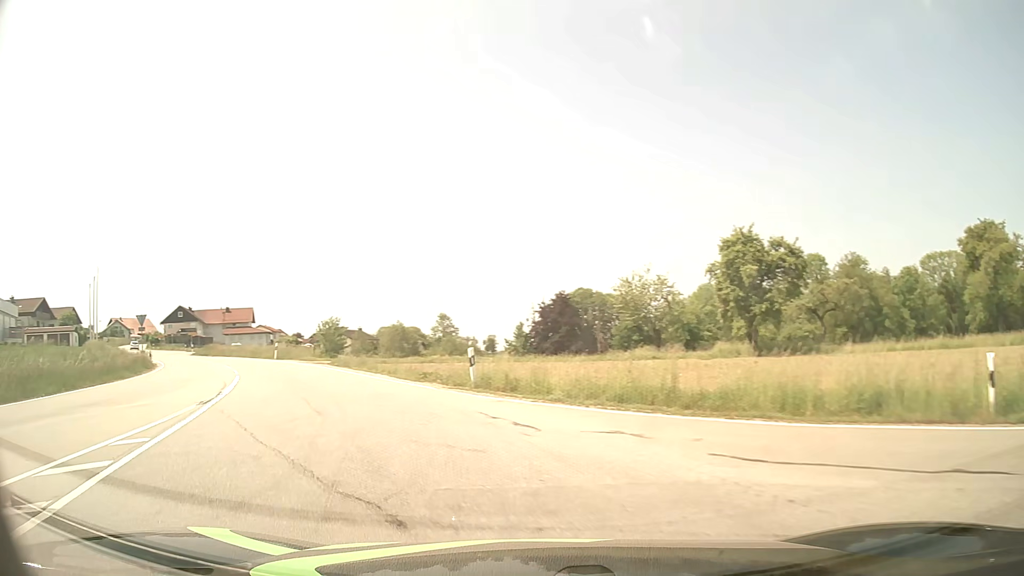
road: tertiary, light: Day
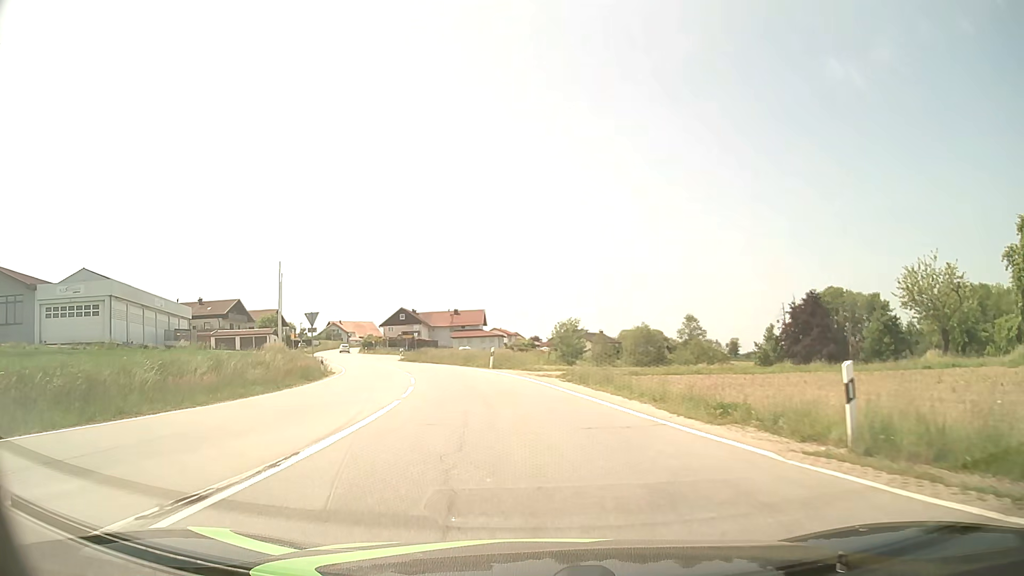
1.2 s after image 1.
(-2.1, +9.6) m; -21°
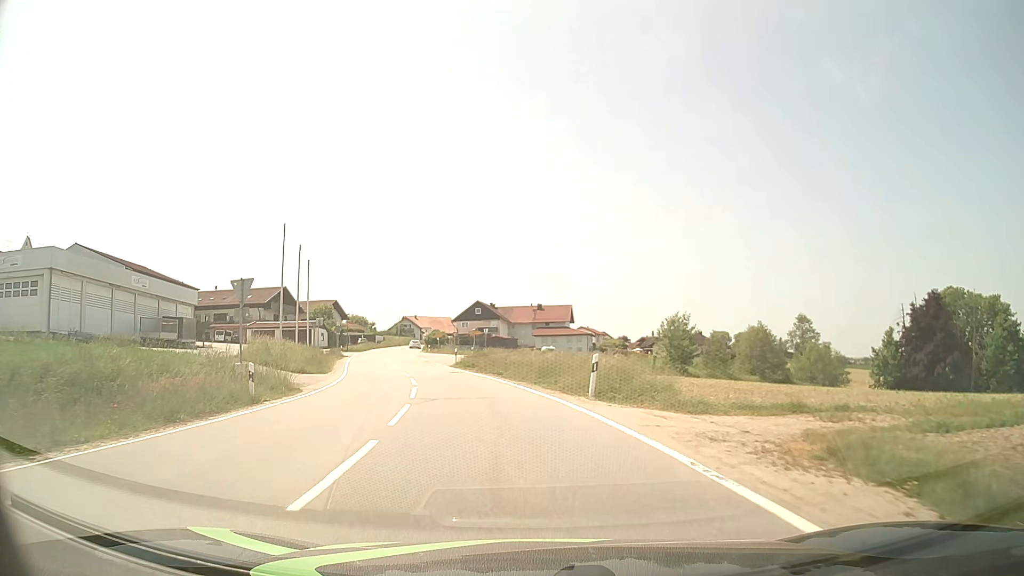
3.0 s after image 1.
(-1.5, +17.7) m; -8°
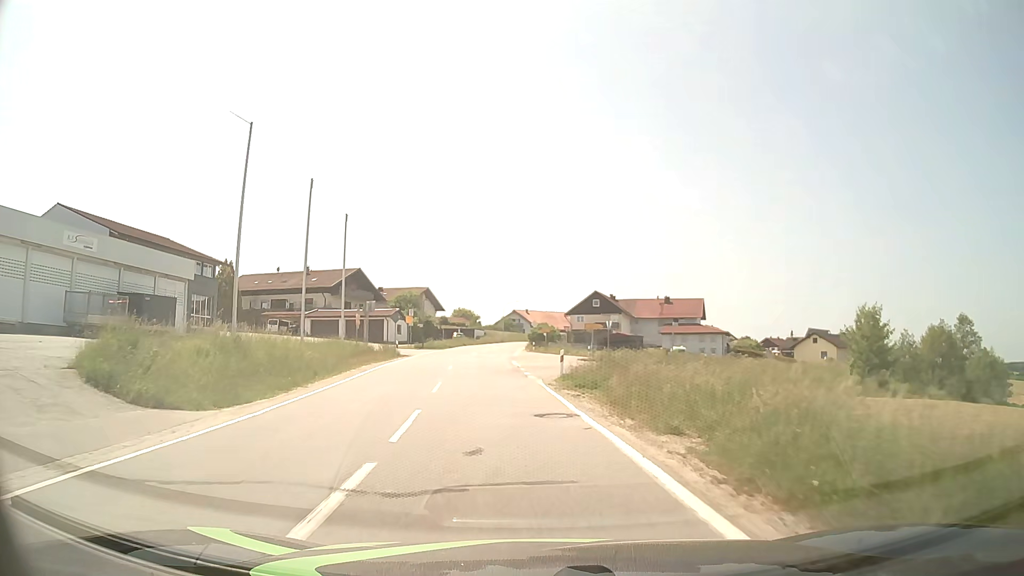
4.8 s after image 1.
(-1.7, +19.9) m; -9°
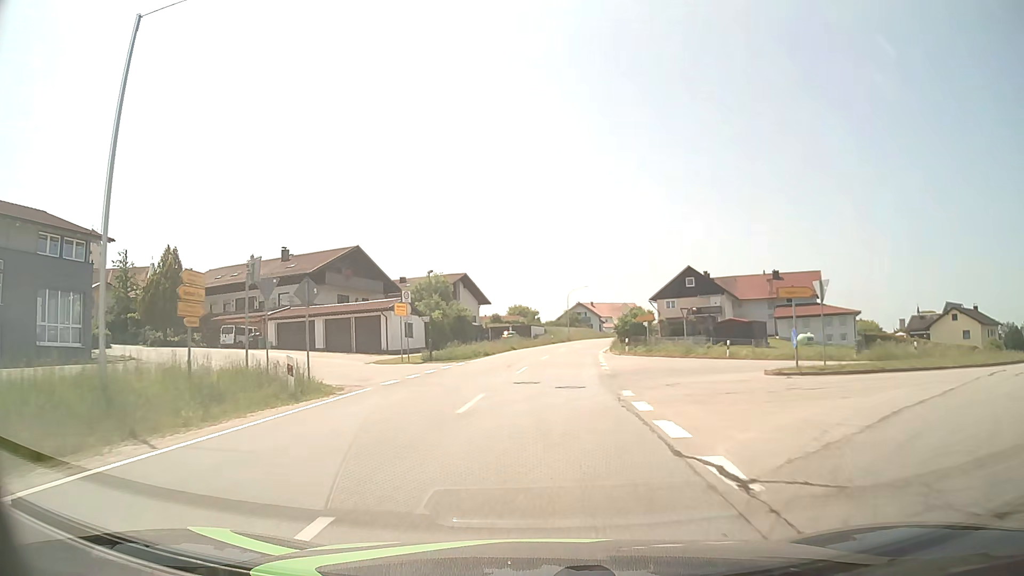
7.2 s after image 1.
(-2.0, +28.3) m; -5°
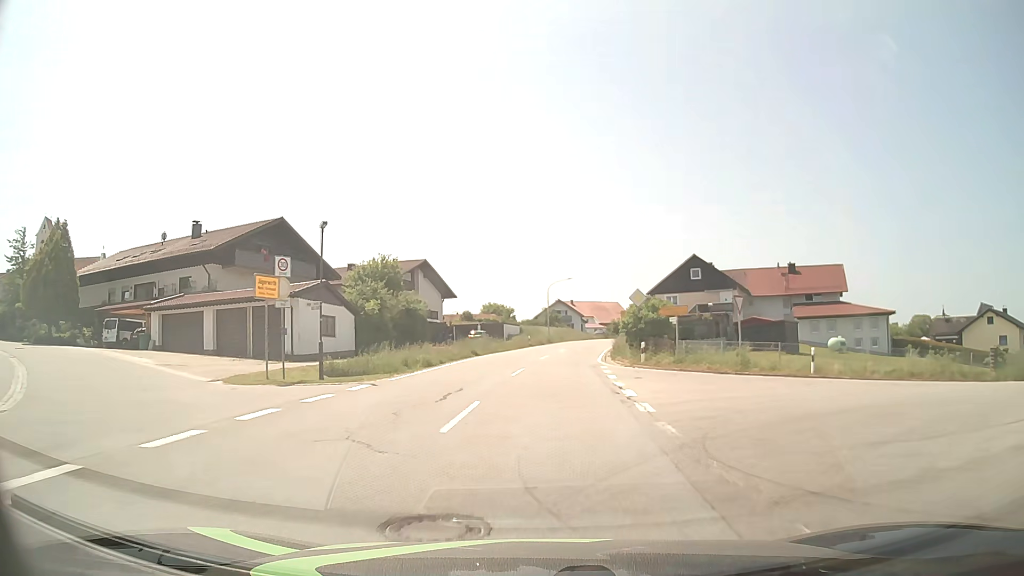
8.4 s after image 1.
(+0.2, +14.4) m; +2°
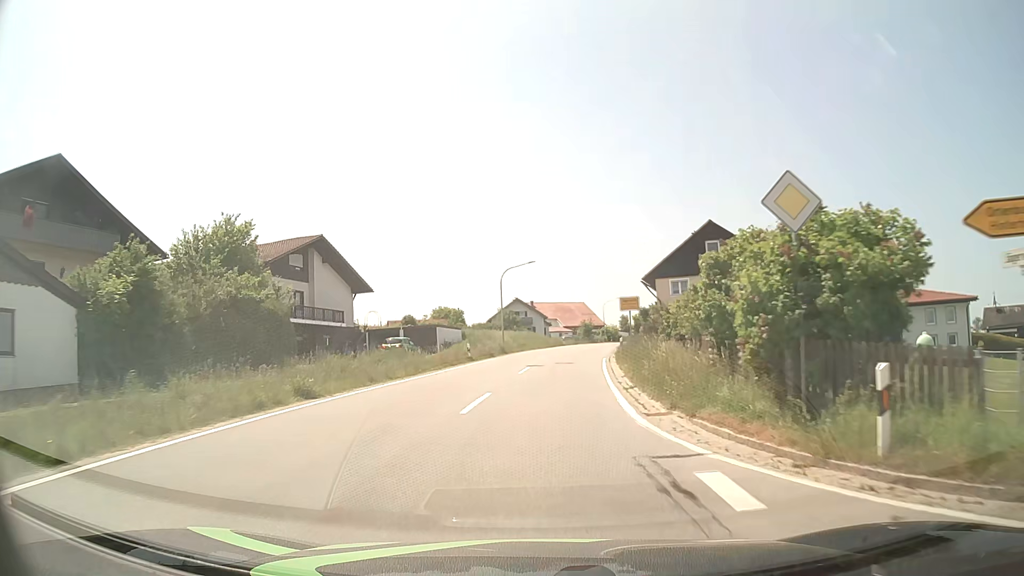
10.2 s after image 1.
(+0.7, +22.2) m; +4°
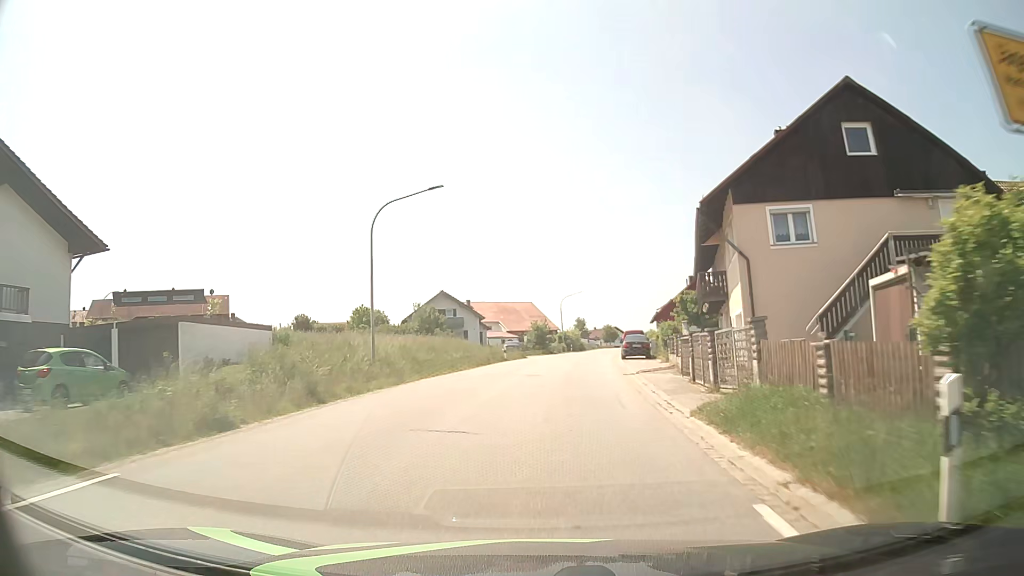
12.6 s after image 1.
(+1.2, +30.3) m; +5°
(0, +10) (+1, +20) (+1, +30) (+2, +40) (+3, +50) (+5, +60) (+6, +70) (+8, +79) (+10, +89) (+12, +99) m
